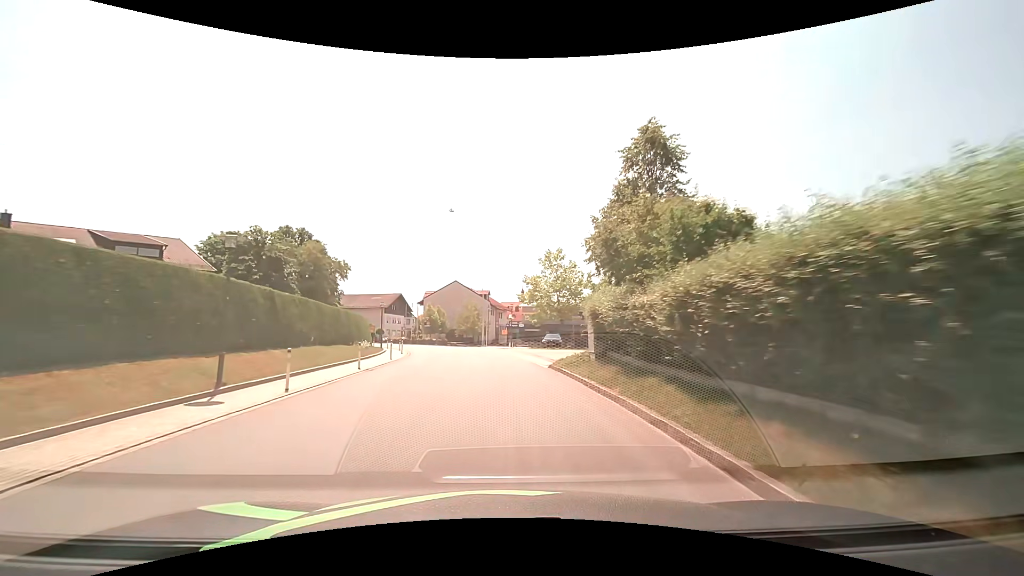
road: tertiary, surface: asphalt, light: Day
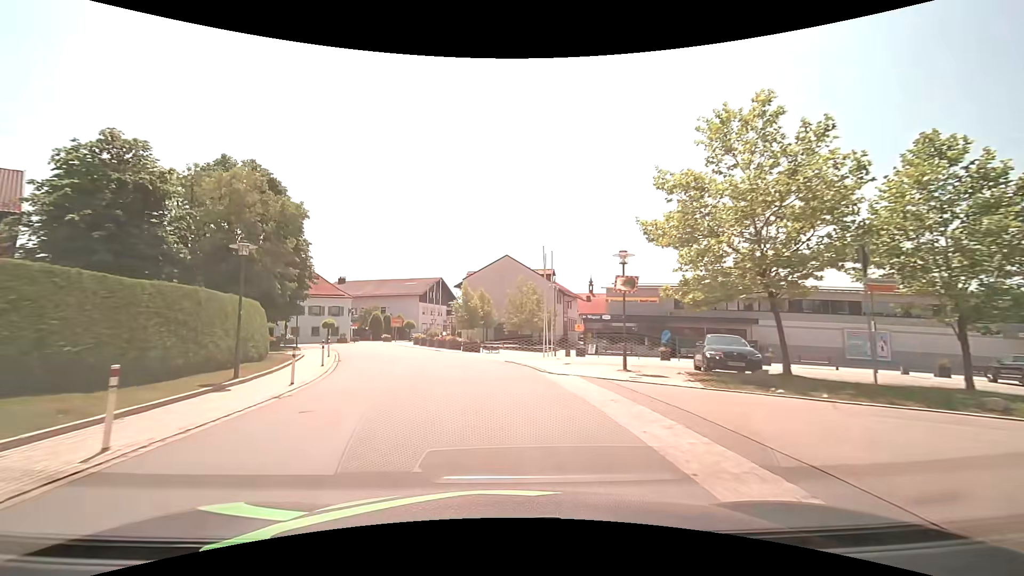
(-1.3, +27.7) m; -8°
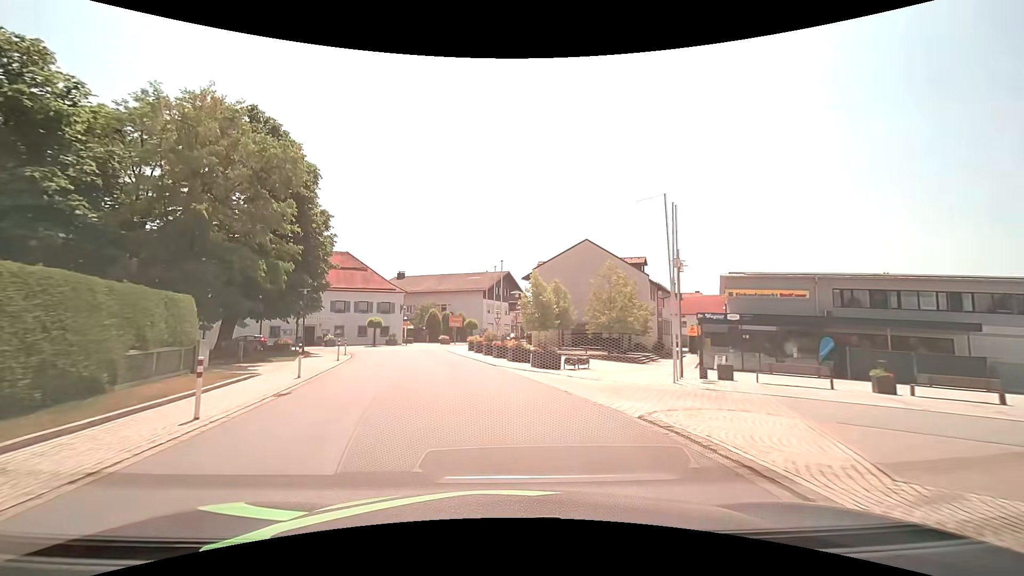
(-0.8, +12.5) m; -8°
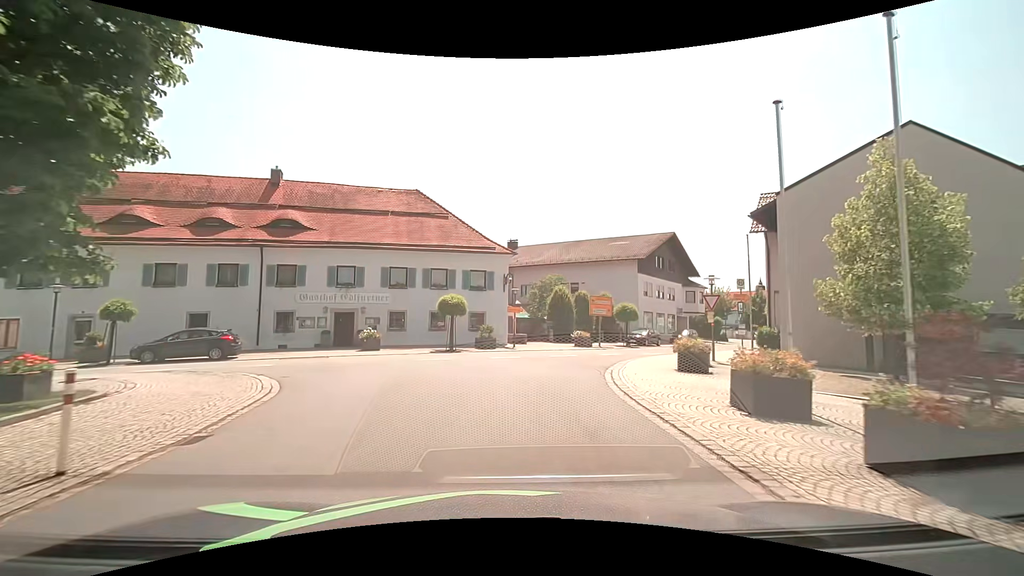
(-4.0, +27.2) m; -13°
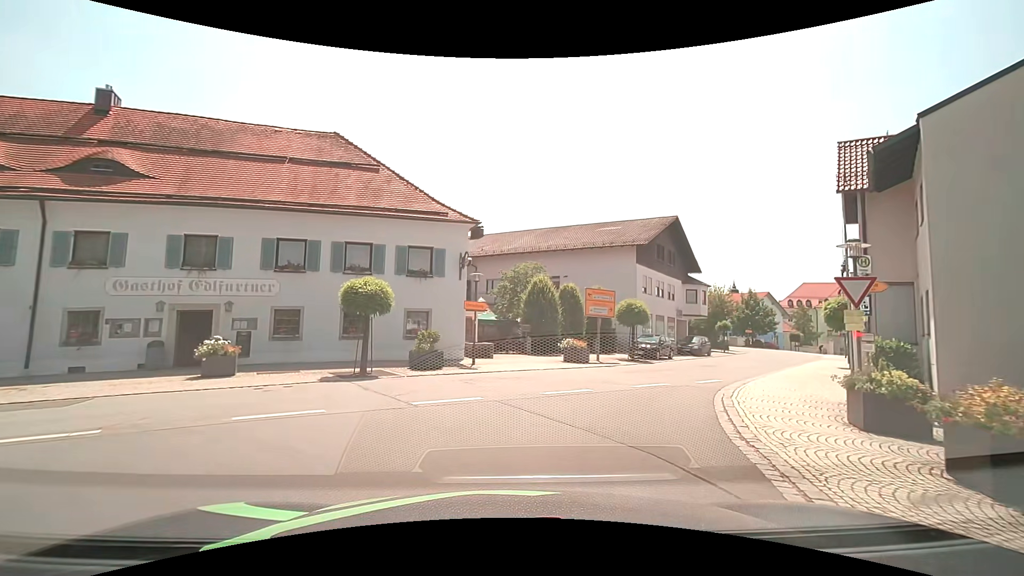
(+0.3, +11.0) m; +4°
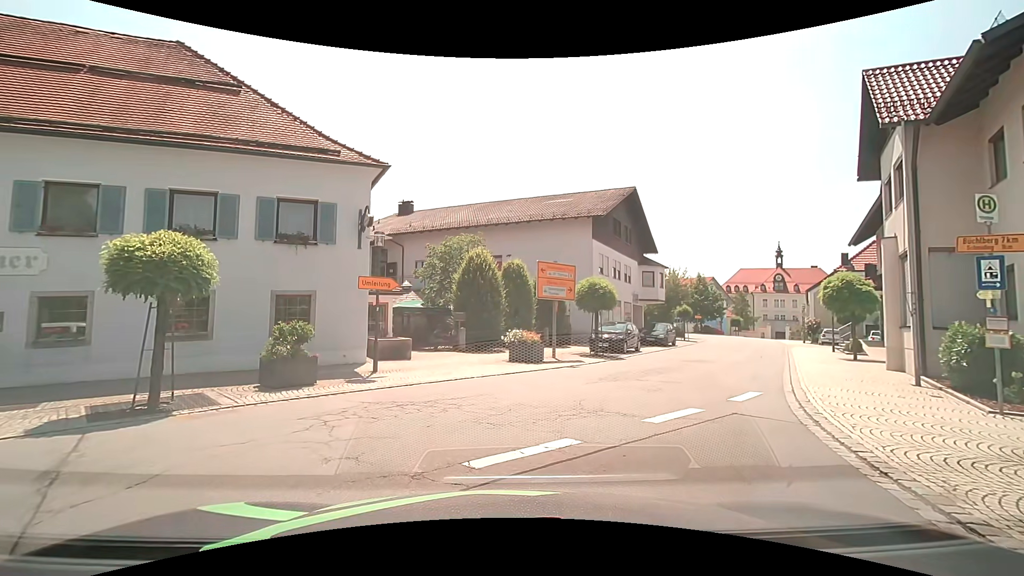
(+0.4, +6.0) m; +6°
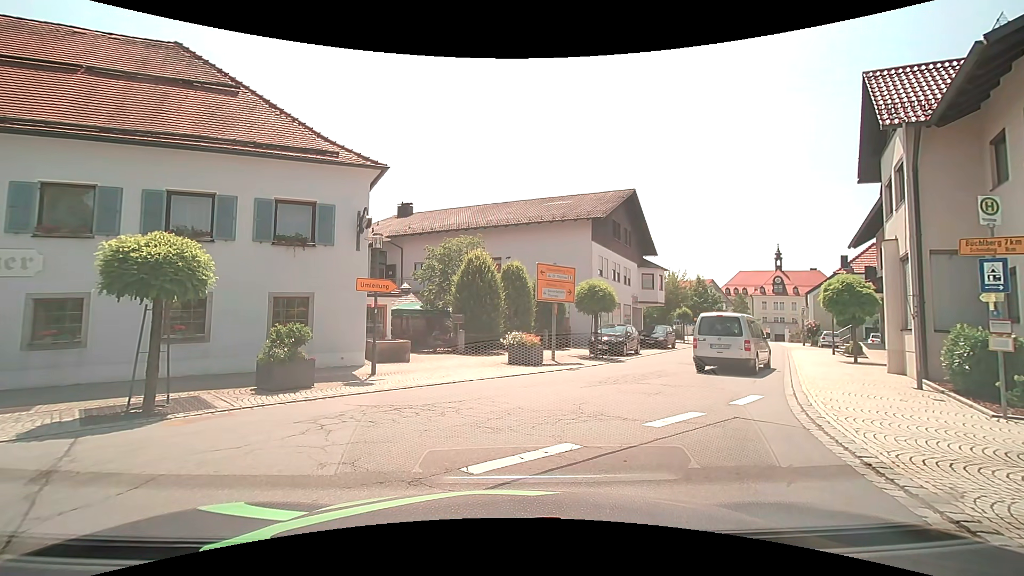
(0.0, +0.2) m; 0°
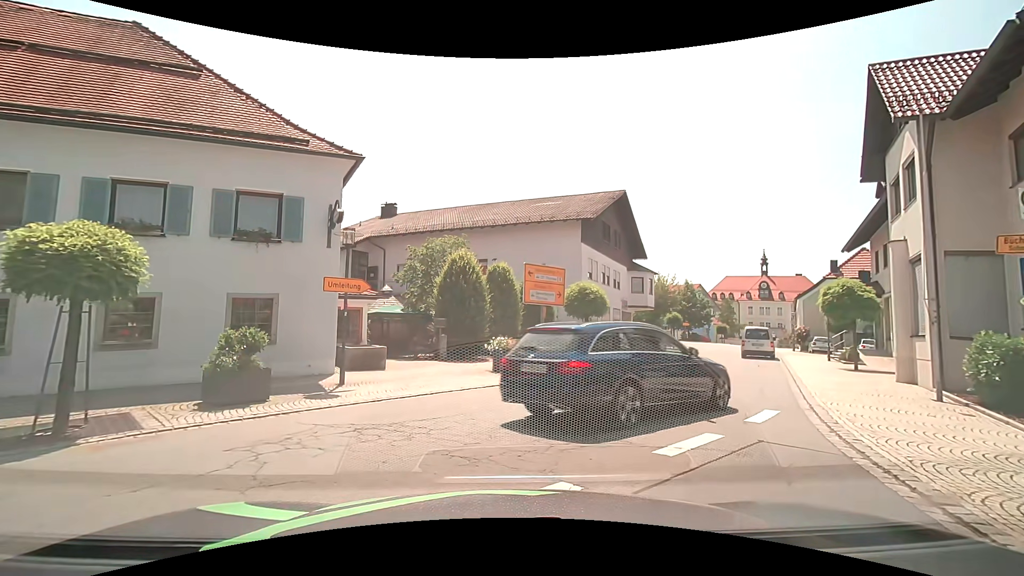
(0.0, +1.4) m; +3°
(+2, +10) (+7, +19) (+11, +28) (+15, +37) (+20, +45) (+23, +55) (+21, +65) (+16, +74) (+11, +82) (+4, +89) m
